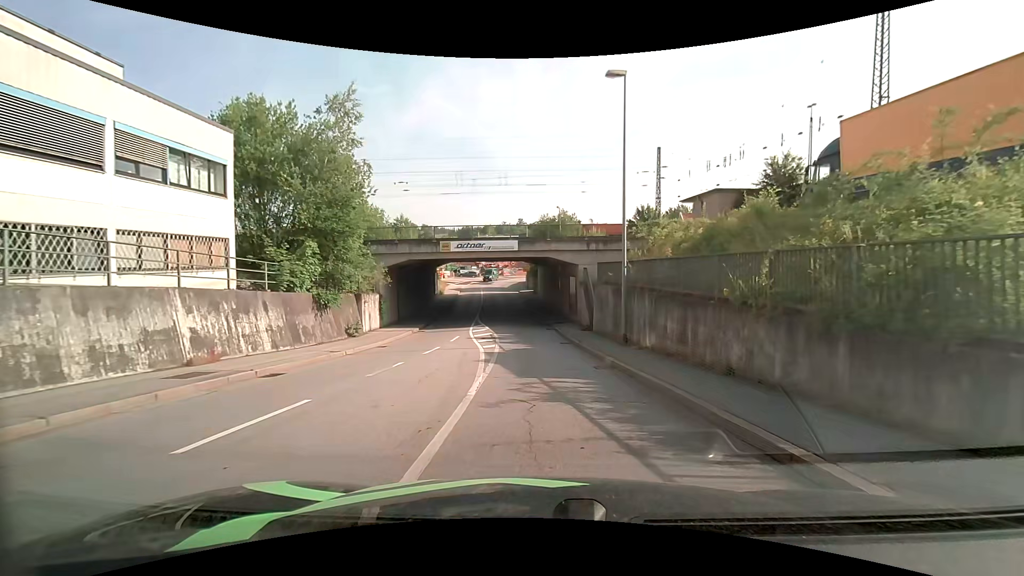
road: tertiary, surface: asphalt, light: Day
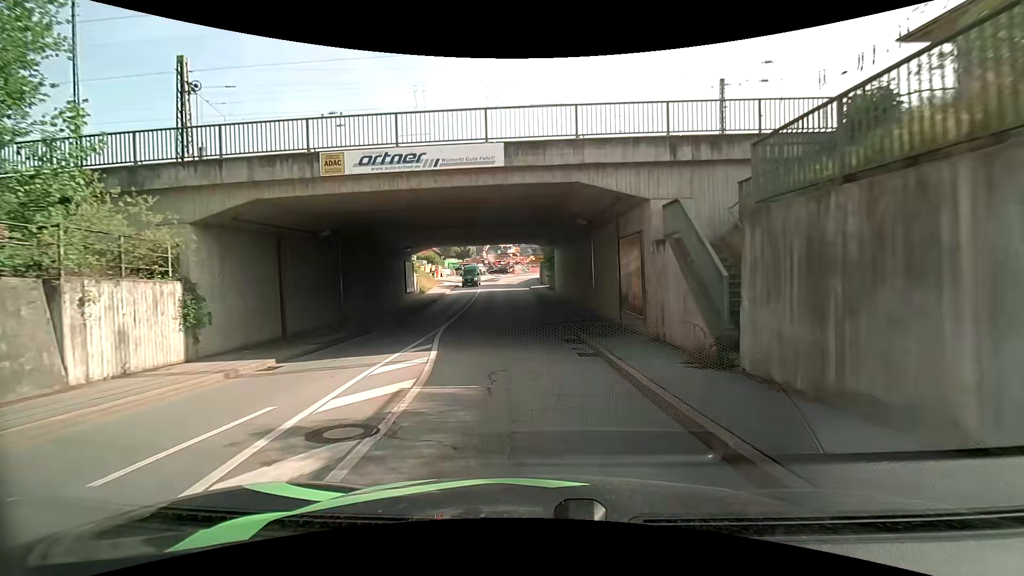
(+0.1, +19.4) m; -2°
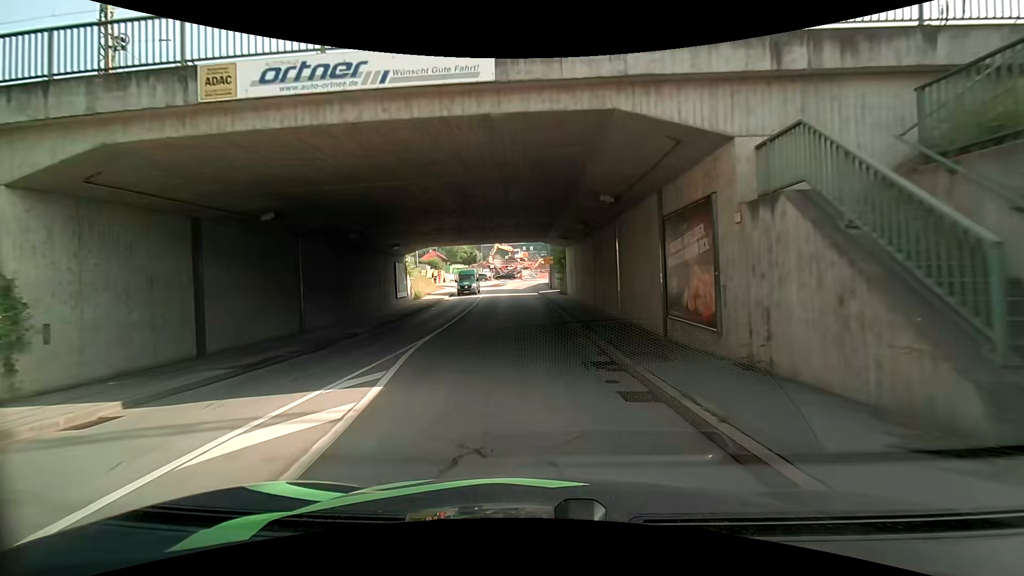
(0.0, +5.5) m; -1°
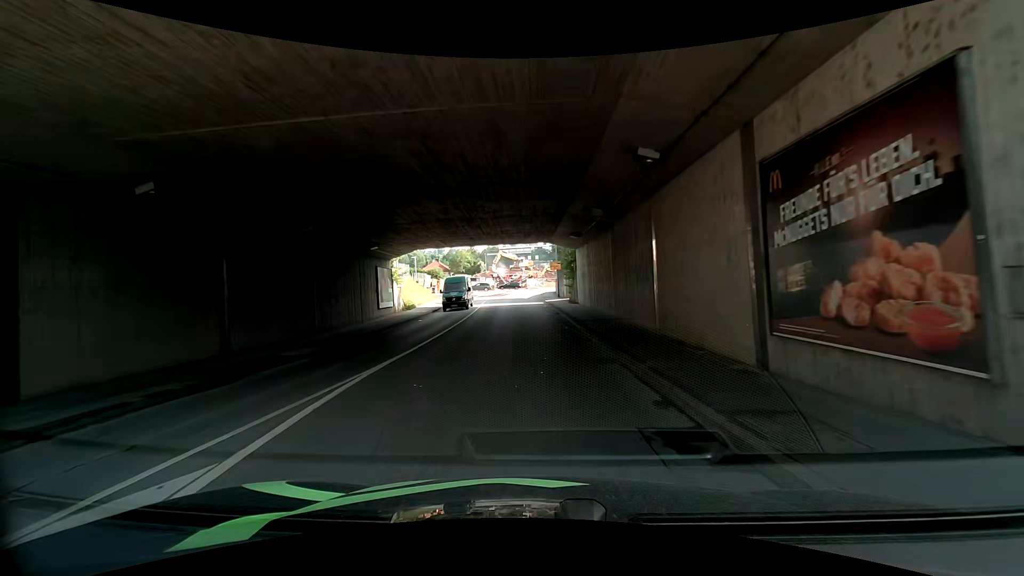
(0.0, +5.6) m; -1°
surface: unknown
